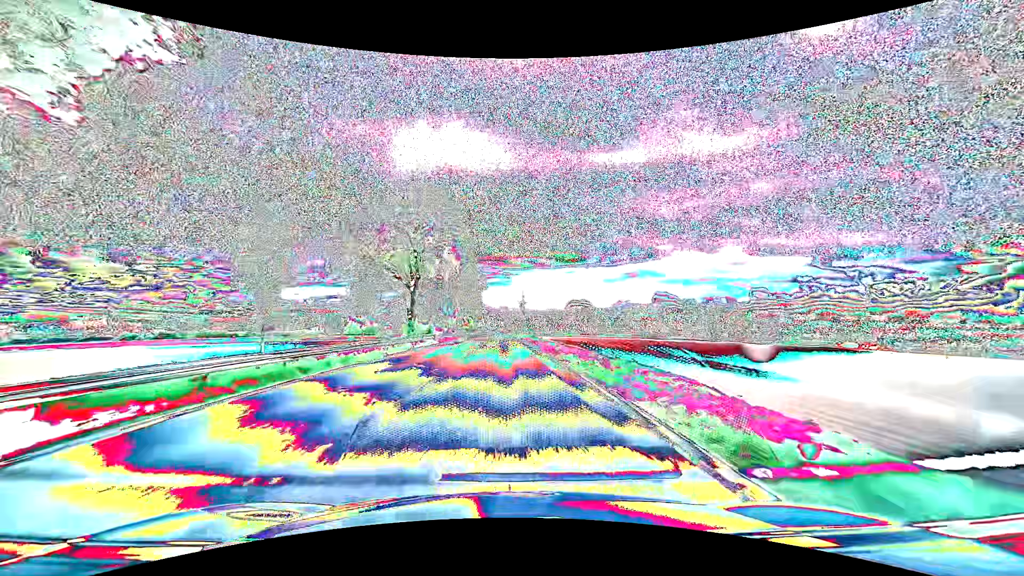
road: primary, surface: asphalt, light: Day
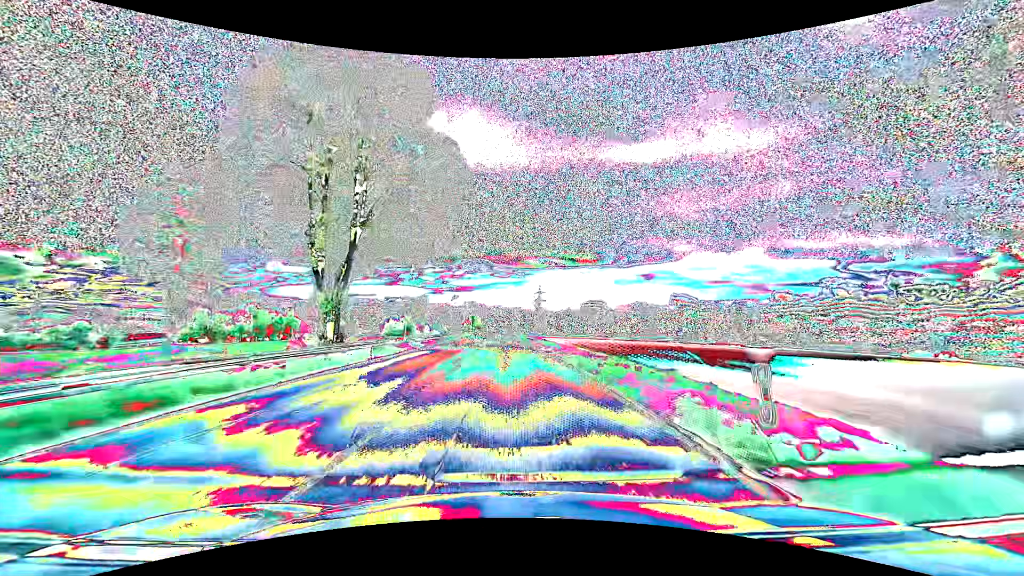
(-1.2, +78.9) m; -2°
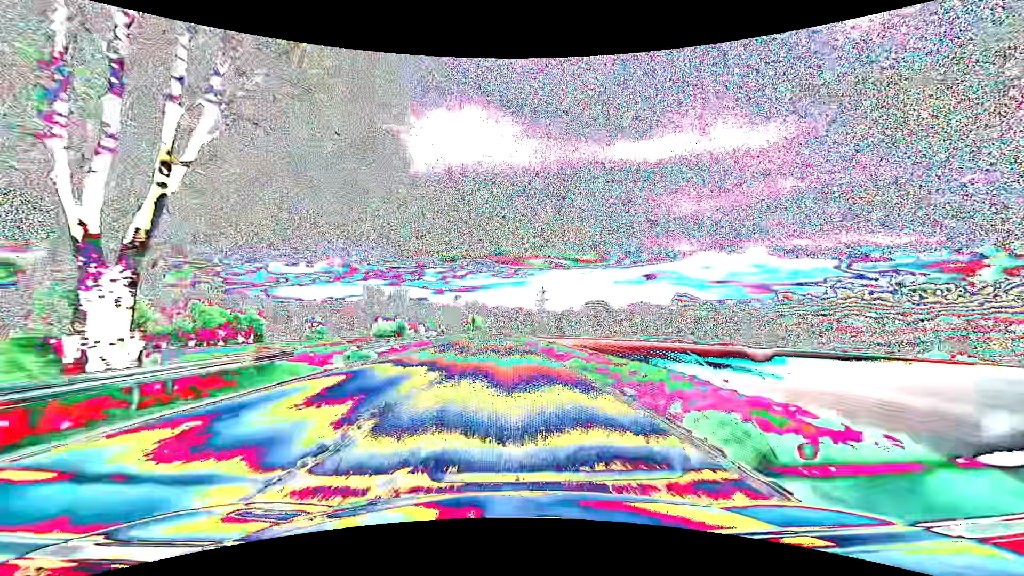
(0.0, +15.8) m; 0°
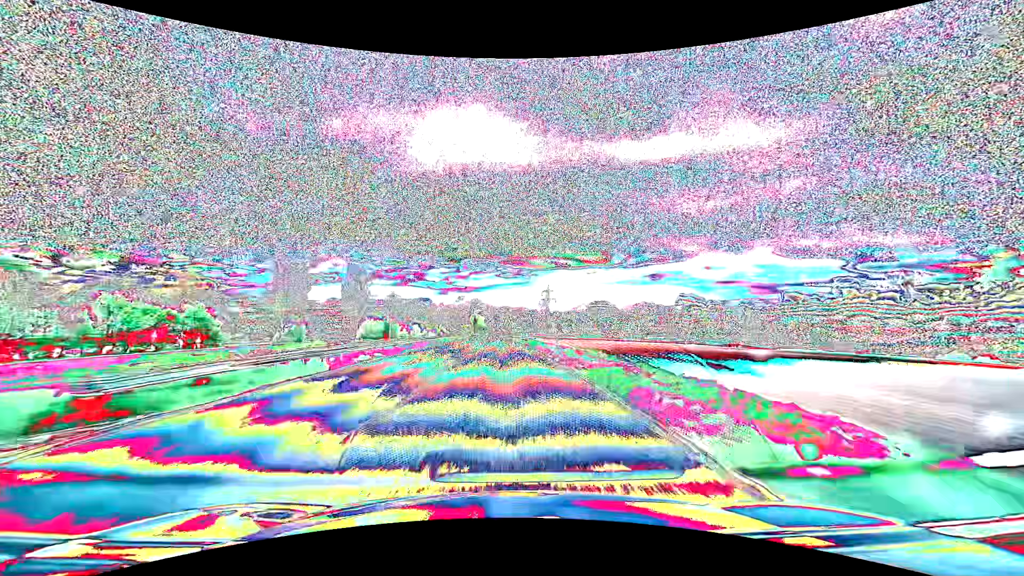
(0.0, +15.8) m; 0°
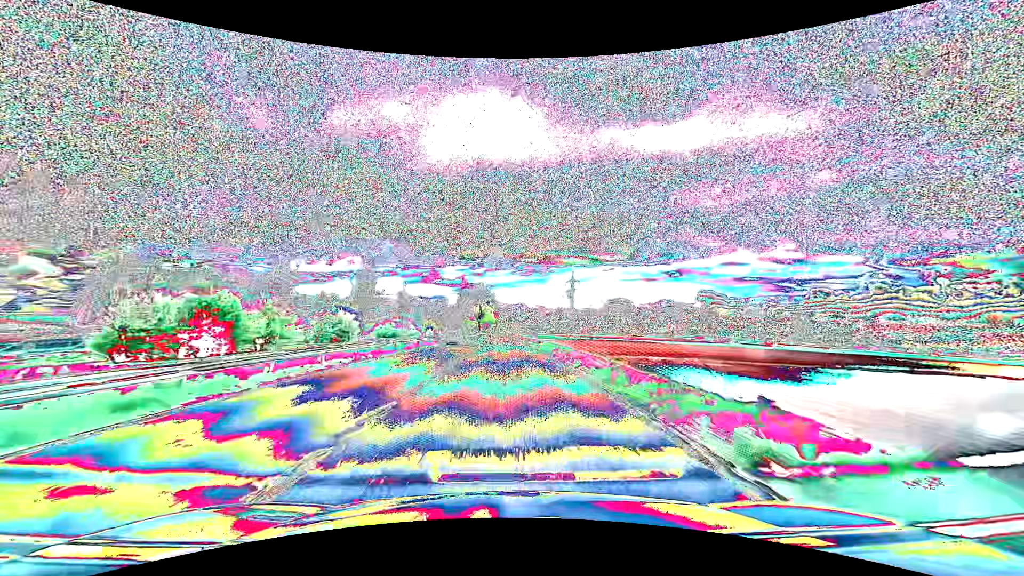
(-1.5, +79.1) m; -2°
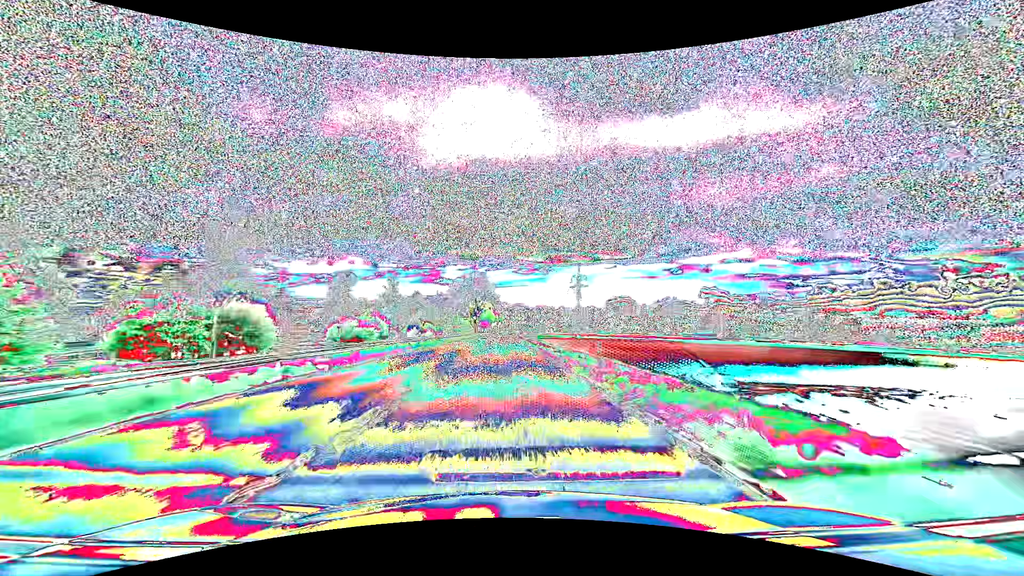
(-0.1, +31.7) m; 0°
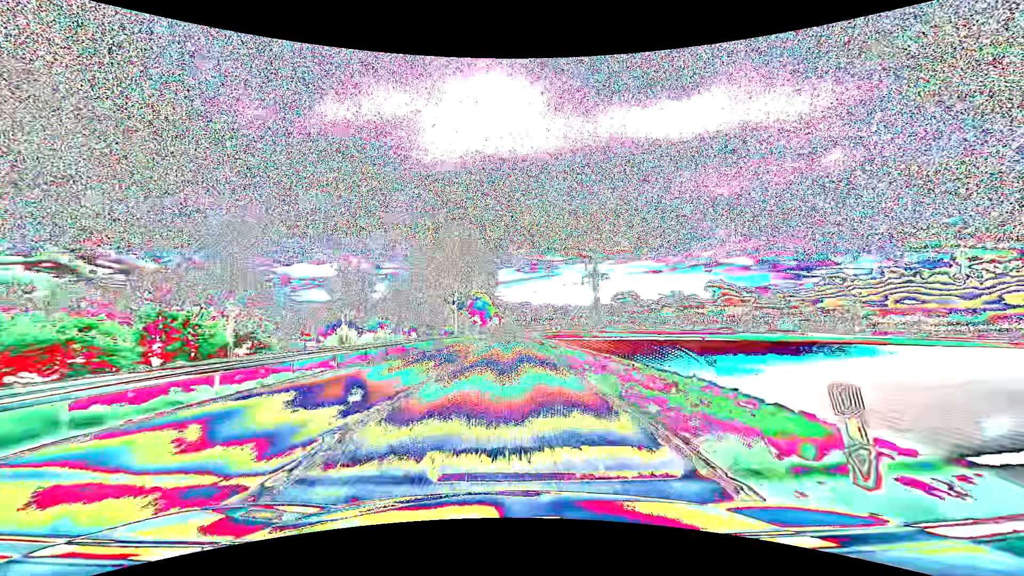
(-0.2, +63.5) m; 0°
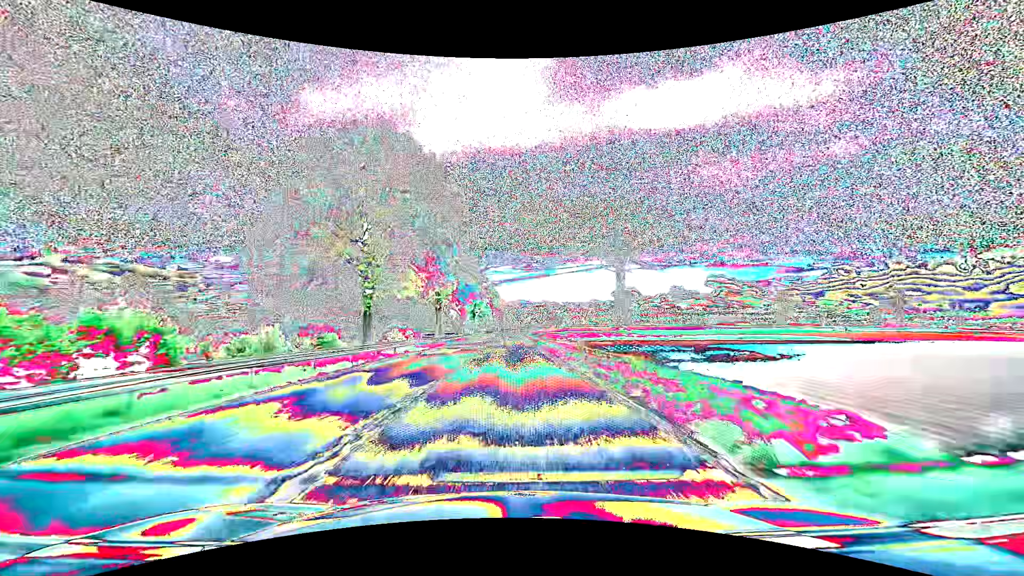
(-0.2, +79.2) m; 0°
(0, +10) (0, +20) (0, +30) (0, +40) (0, +50) (0, +60) (+1, +70) (+1, +80) (+1, +90) (+1, +100) m
